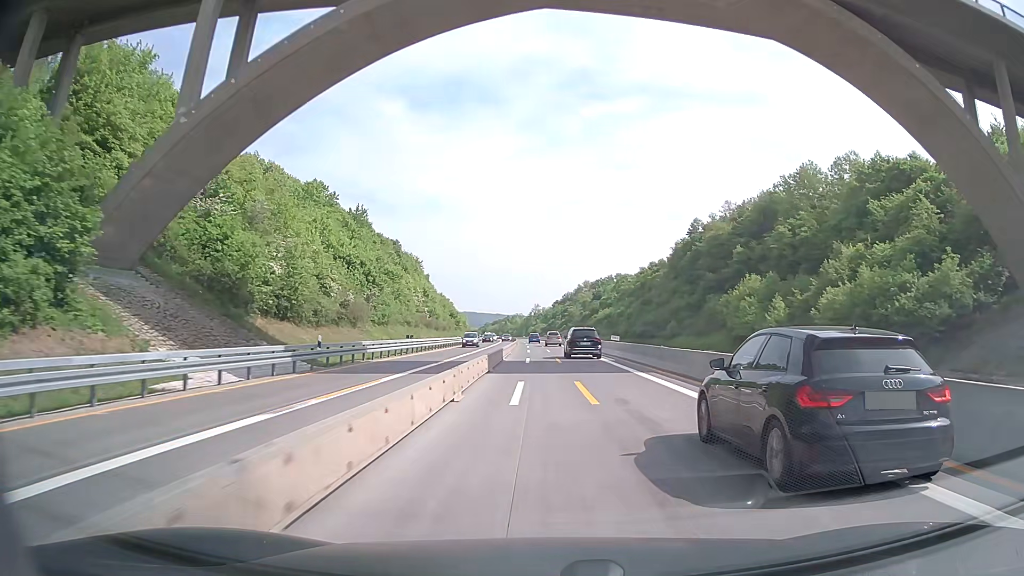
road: motorway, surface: concrete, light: Day
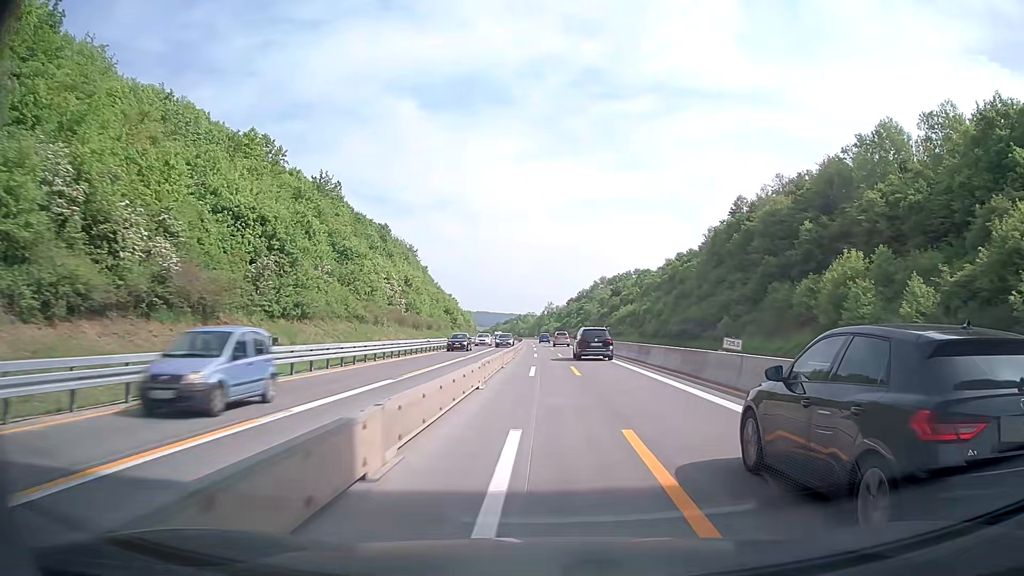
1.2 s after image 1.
(-0.2, +27.1) m; -1°
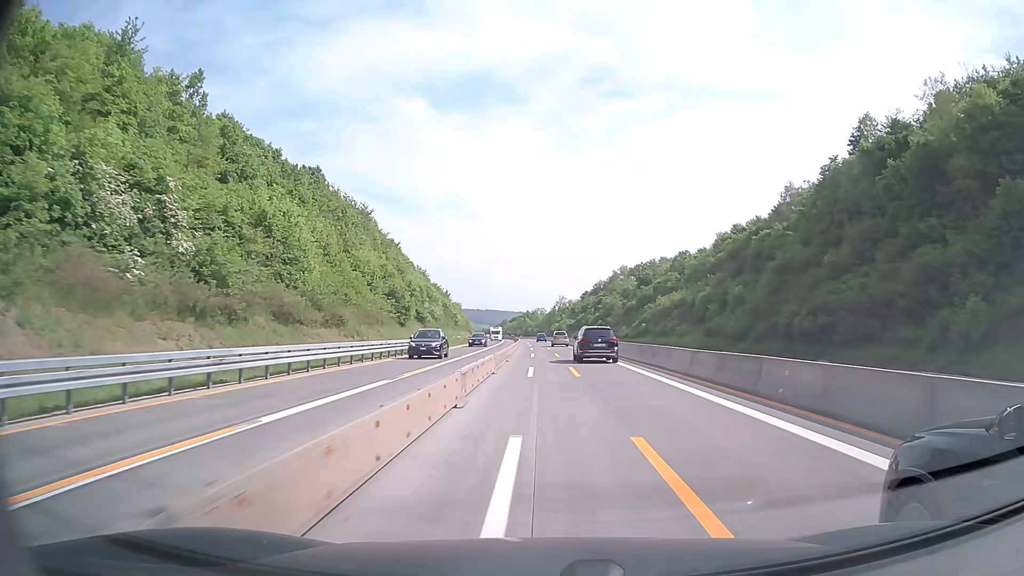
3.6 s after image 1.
(-0.2, +54.2) m; -1°
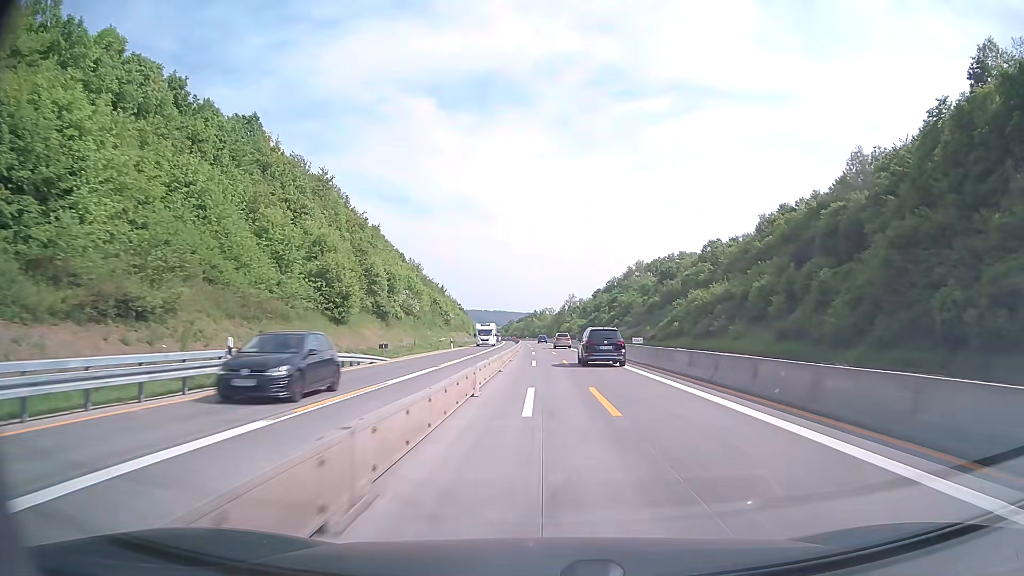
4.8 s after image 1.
(-0.2, +27.7) m; -1°
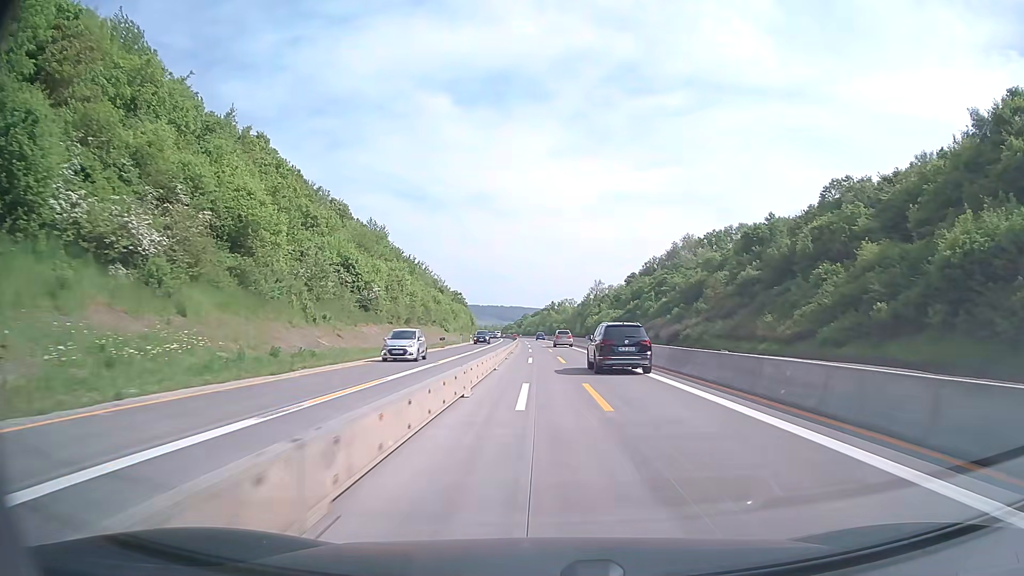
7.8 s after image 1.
(-0.7, +71.0) m; -1°
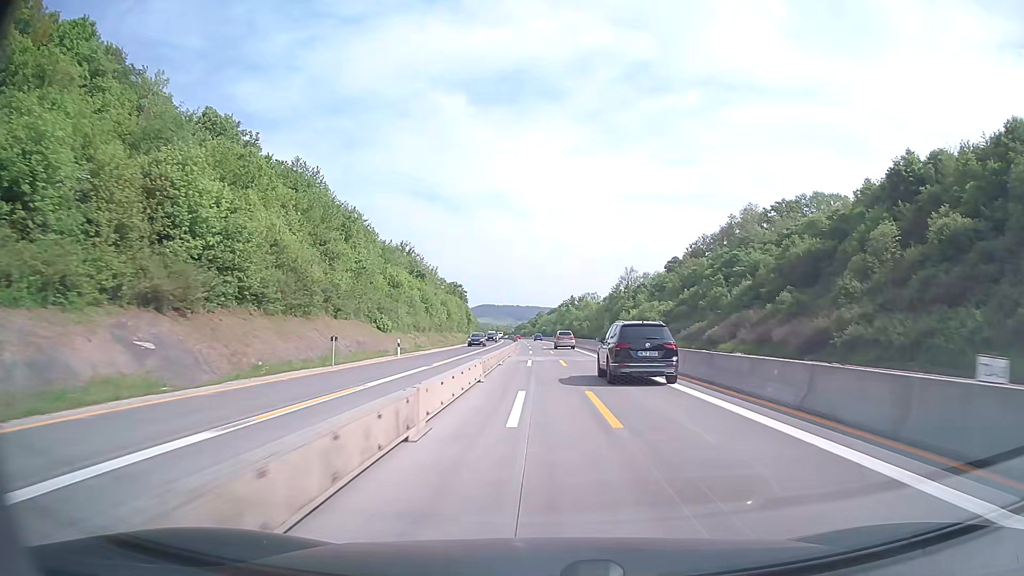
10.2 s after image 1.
(-0.6, +55.6) m; -1°
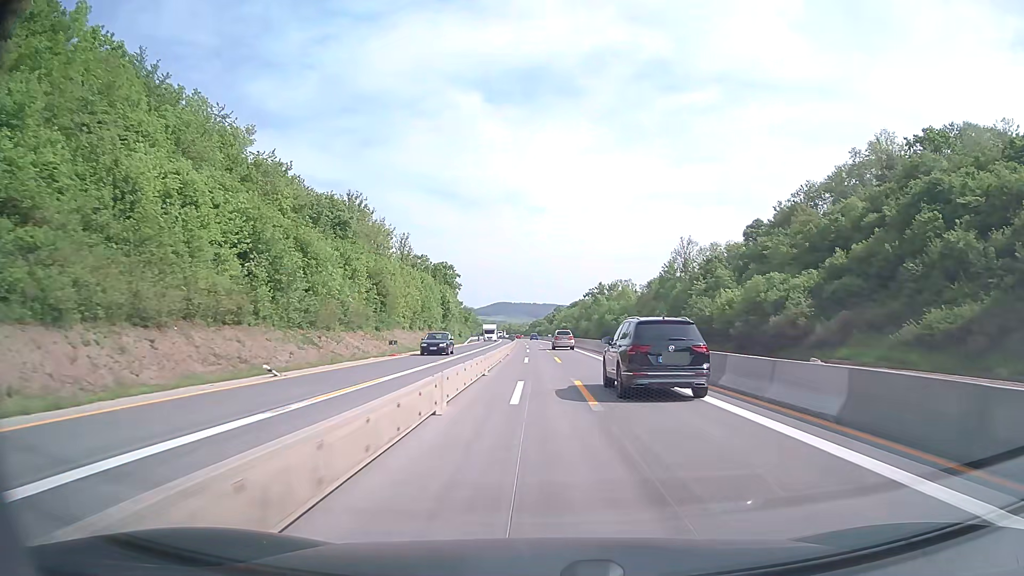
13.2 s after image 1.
(-0.8, +68.3) m; -2°
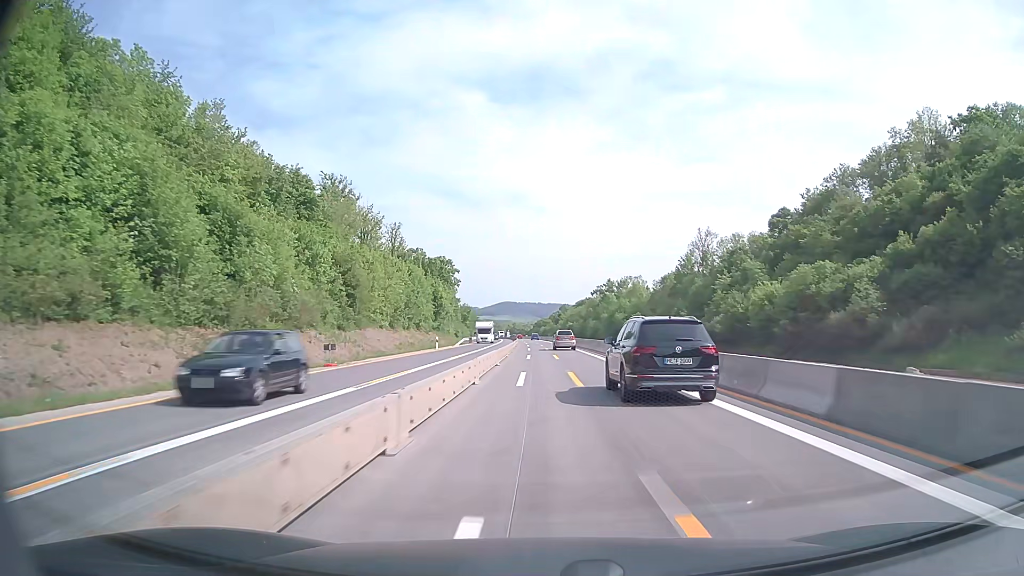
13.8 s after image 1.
(0.0, +13.6) m; 0°
(0, +10) (0, +20) (0, +30) (0, +40) (-1, +50) (-1, +60) (-1, +70) (-1, +80) (-2, +90) (-2, +100) m
